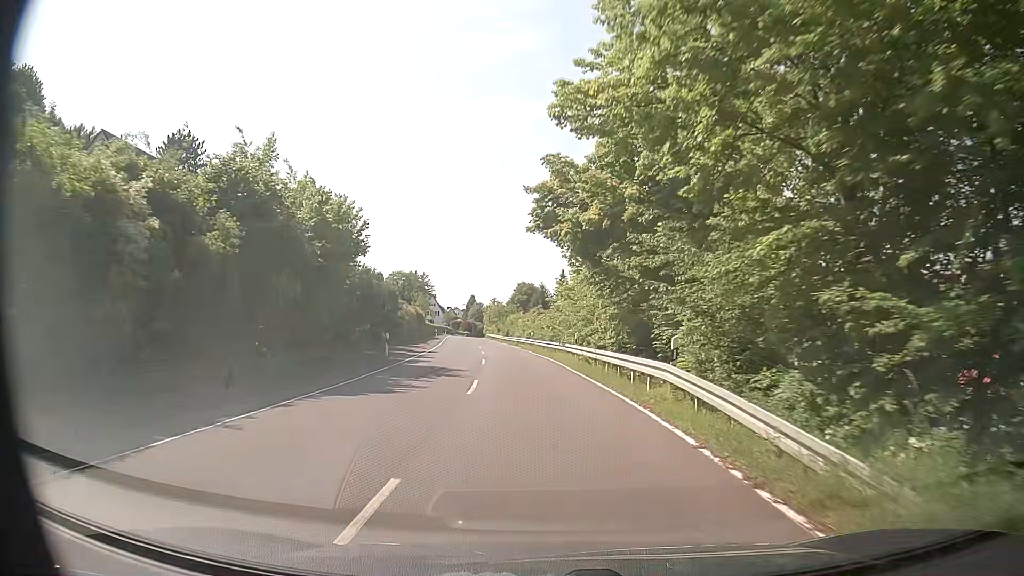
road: secondary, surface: asphalt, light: Day
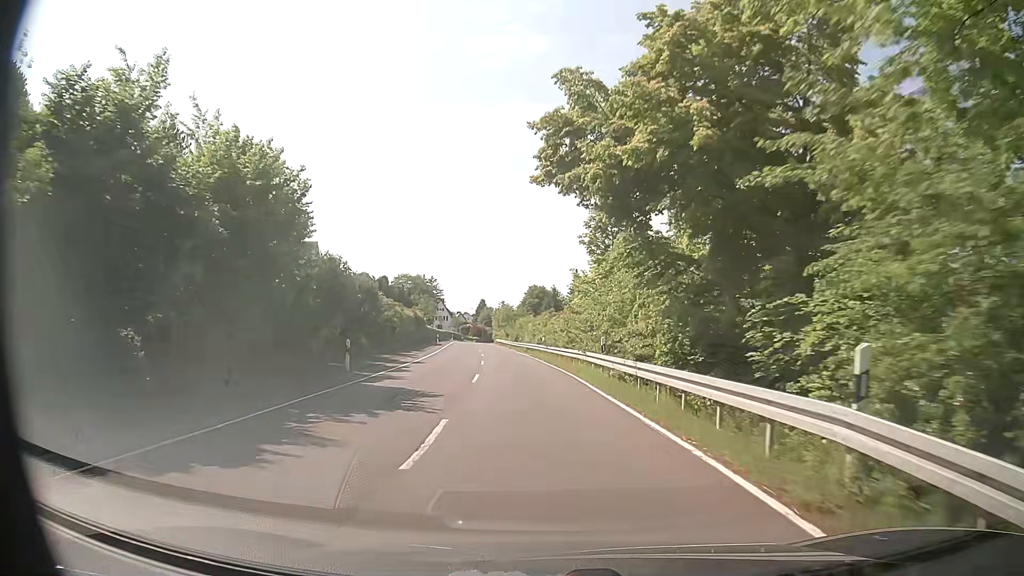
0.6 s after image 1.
(0.0, +7.6) m; -1°
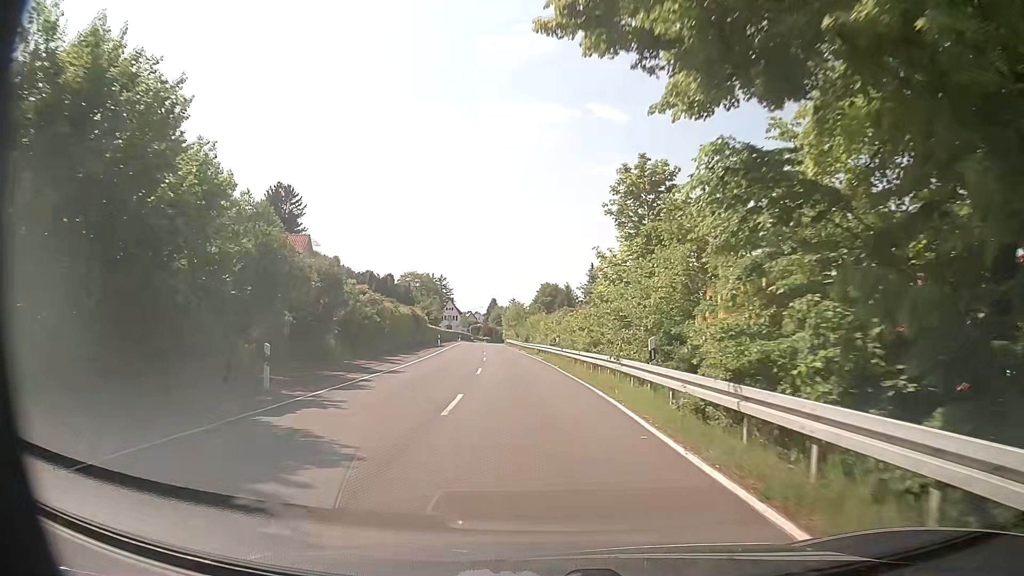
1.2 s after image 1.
(-0.1, +7.6) m; -2°
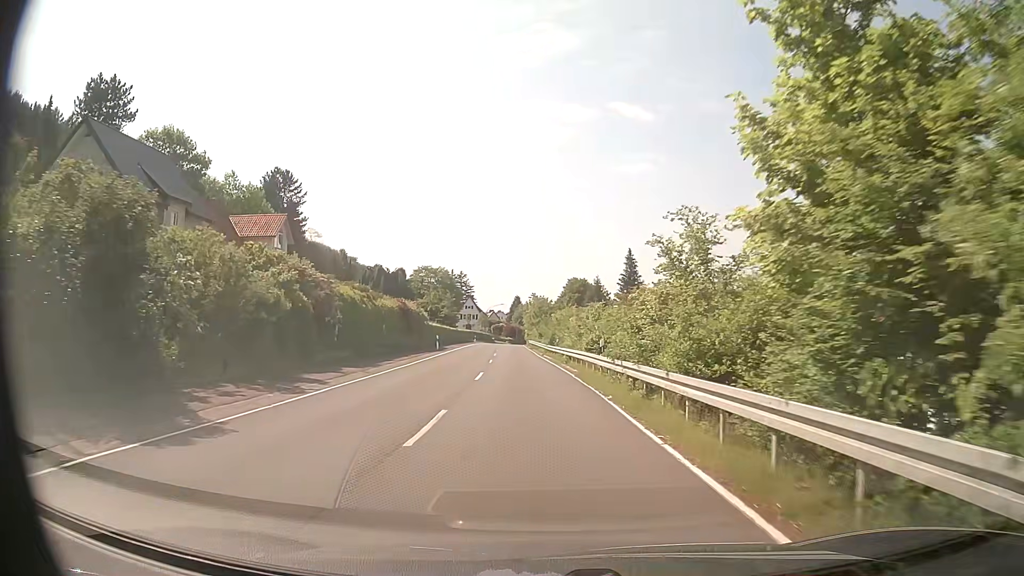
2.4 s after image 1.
(0.0, +15.1) m; -1°
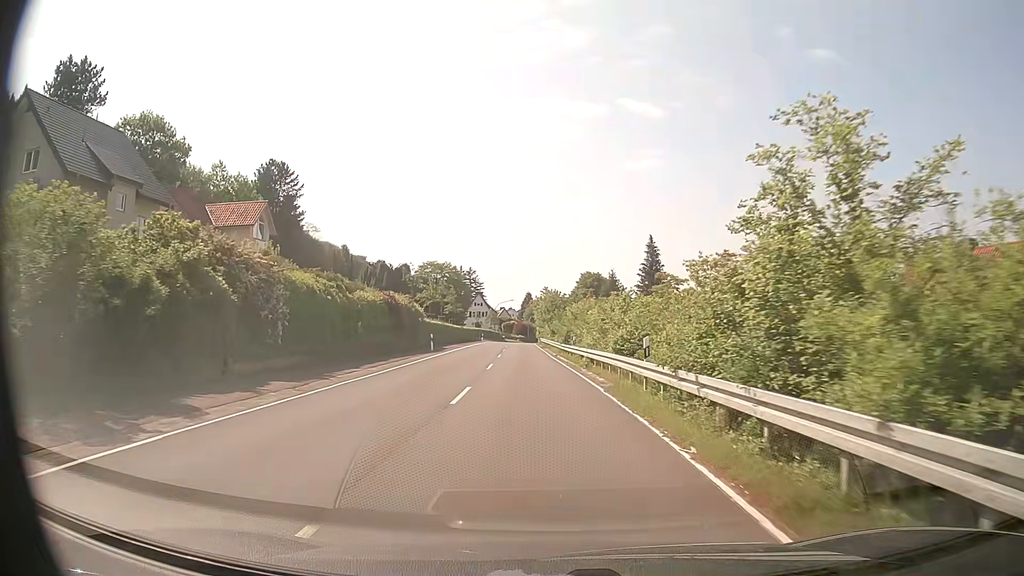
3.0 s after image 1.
(-0.1, +7.6) m; -1°
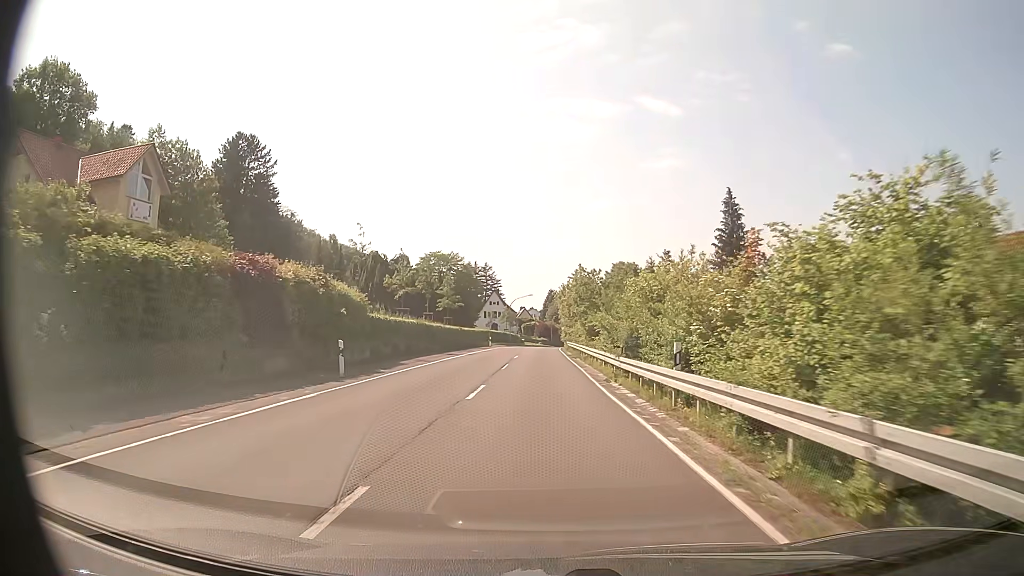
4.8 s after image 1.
(-0.6, +22.9) m; -2°
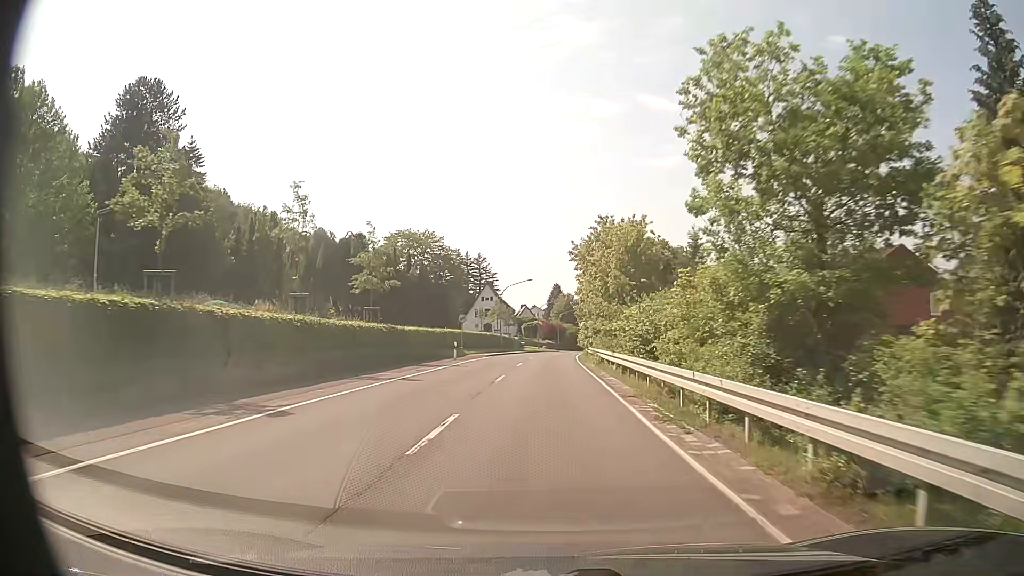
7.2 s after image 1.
(-0.2, +30.6) m; 0°
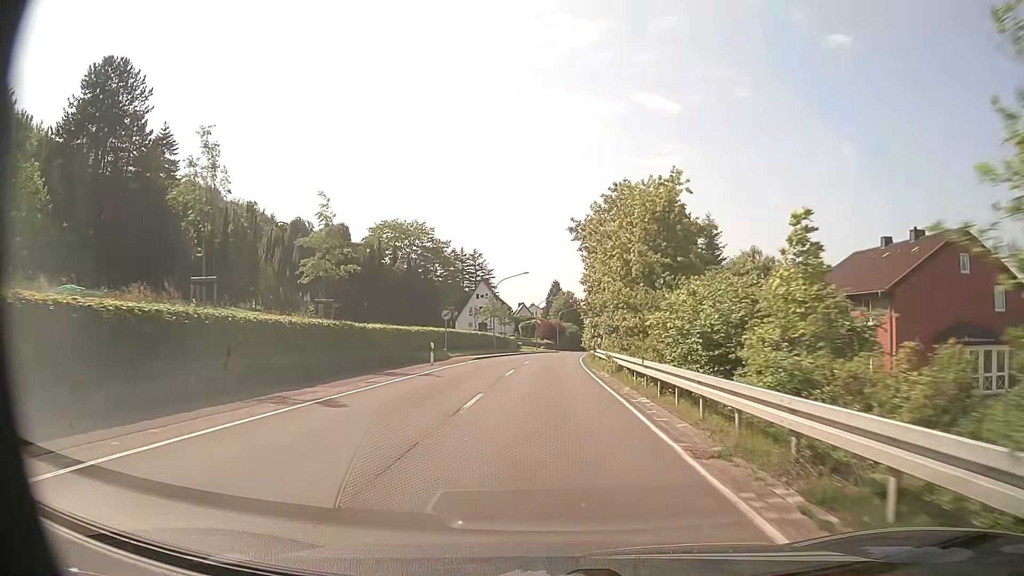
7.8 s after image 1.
(0.0, +7.7) m; 0°
(0, +10) (0, +20) (0, +30) (+1, +40) (+1, +50) (+2, +60) (+3, +70) (+4, +80) (+5, +90) (+6, +100) m
